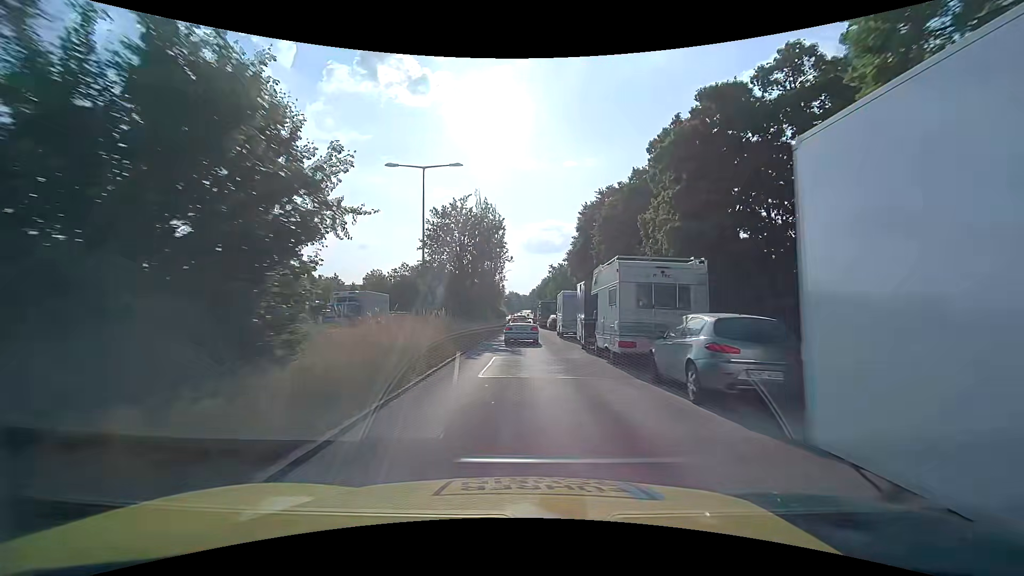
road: secondary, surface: asphalt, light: Day
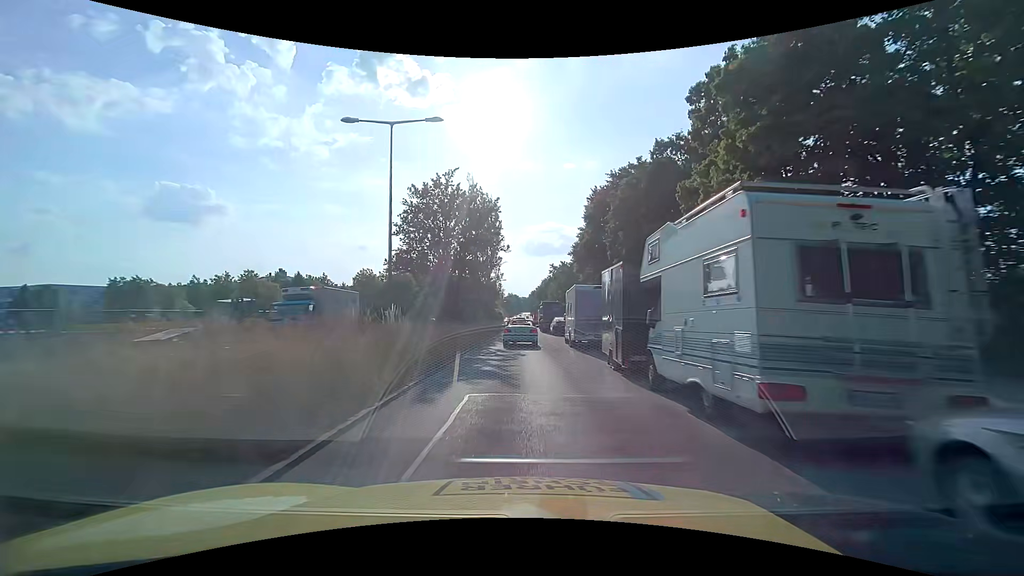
(0.0, +7.5) m; 0°
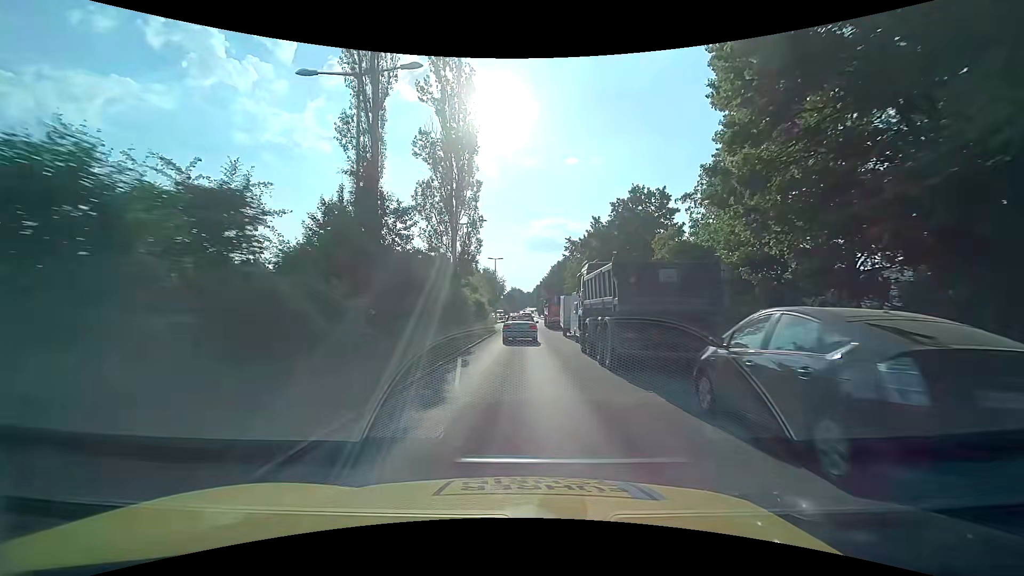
(-0.2, +36.6) m; -1°
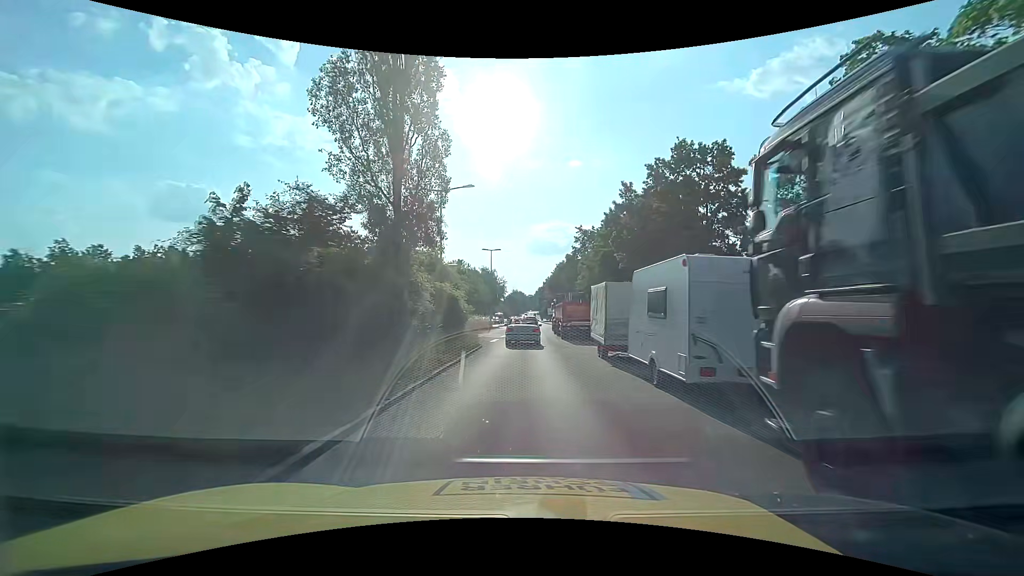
(+0.1, +14.7) m; +1°
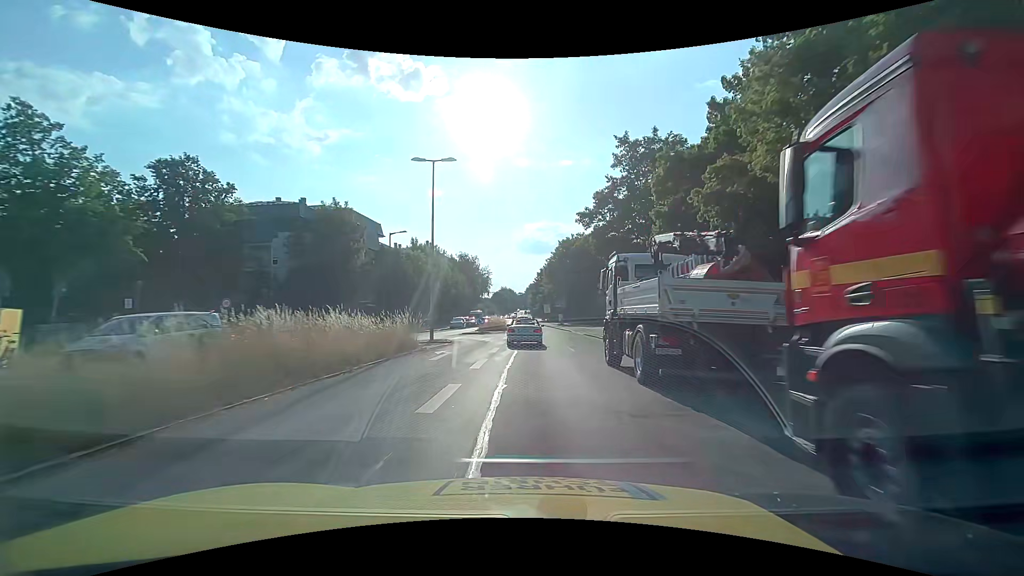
(+0.1, +37.8) m; +1°
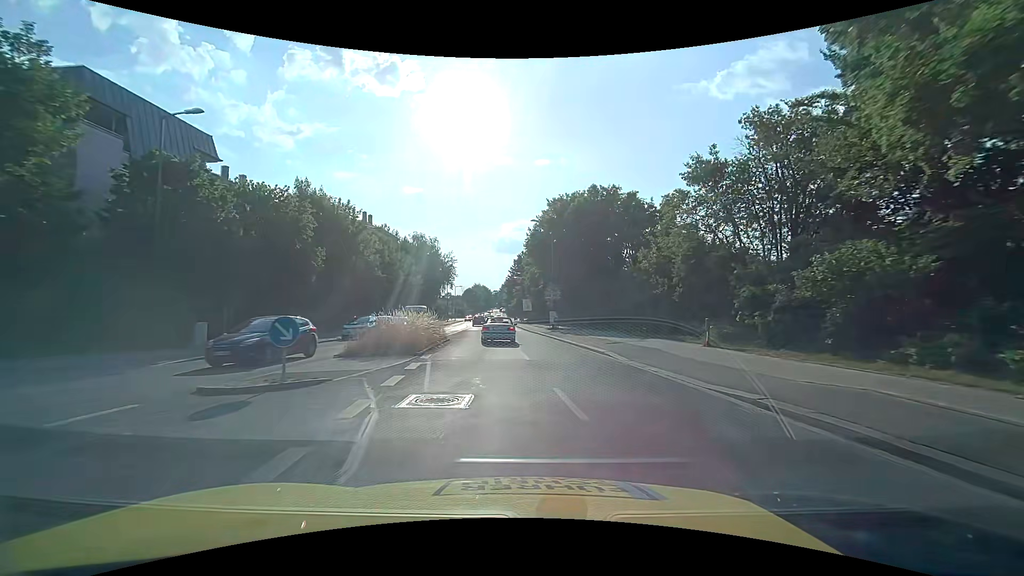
(+0.7, +31.9) m; +3°
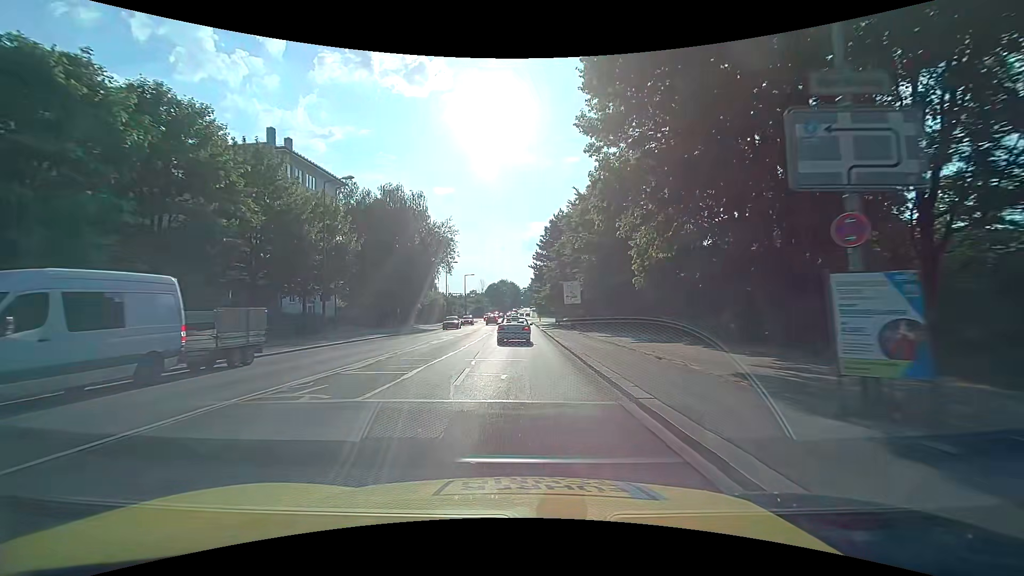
(-0.6, +42.0) m; -4°
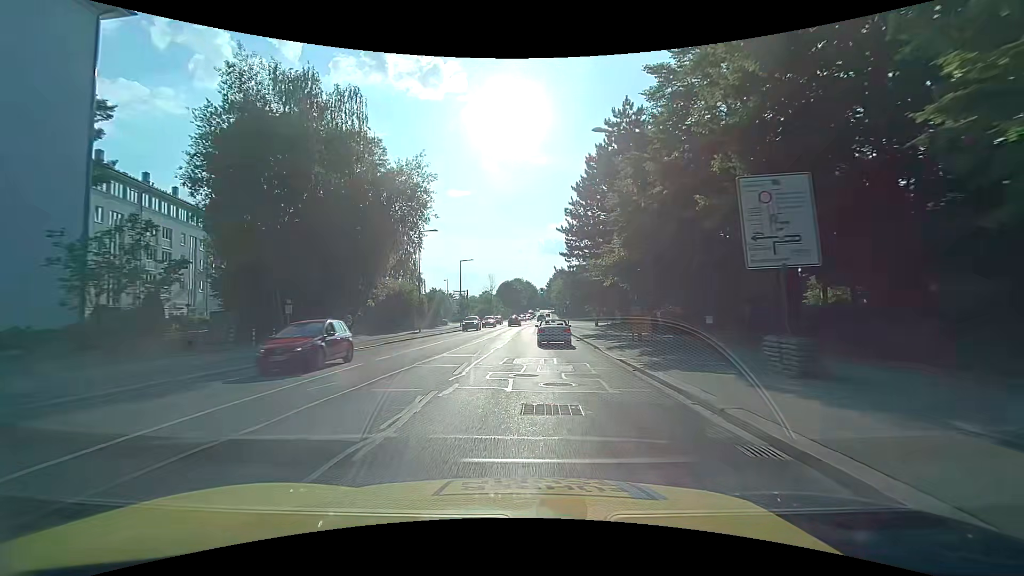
(-0.4, +33.8) m; -1°
(0, +10) (0, +20) (0, +30) (0, +40) (-1, +50) (0, +60) (0, +70) (+1, +80) (+2, +90) (+3, +100) m
